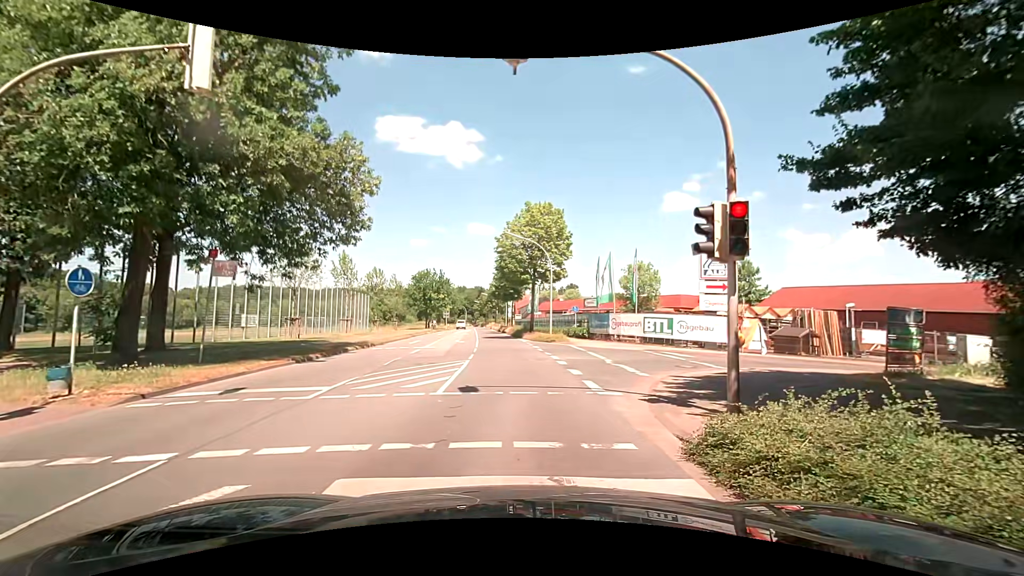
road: secondary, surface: asphalt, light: Day
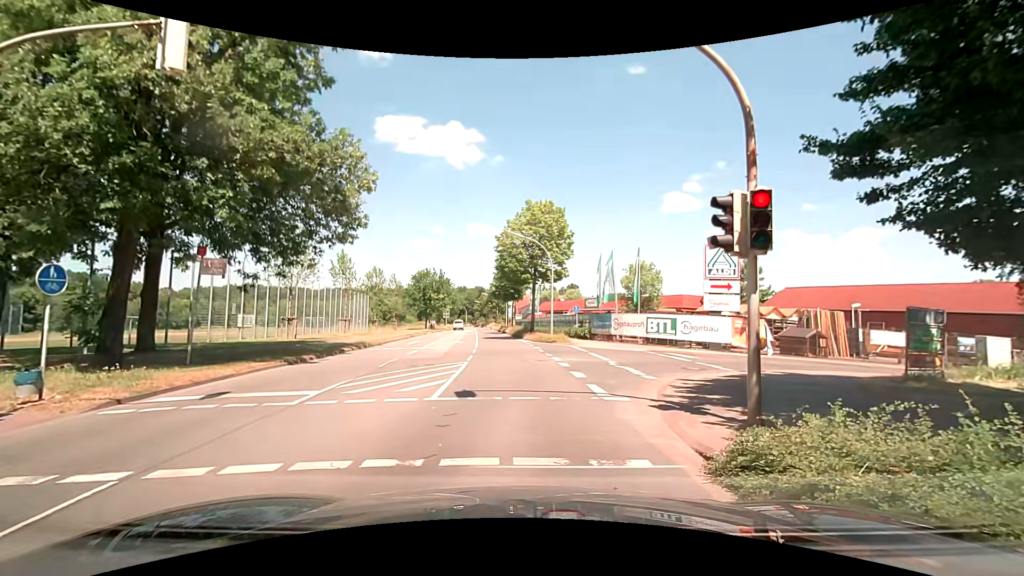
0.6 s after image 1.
(0.0, +0.6) m; 0°
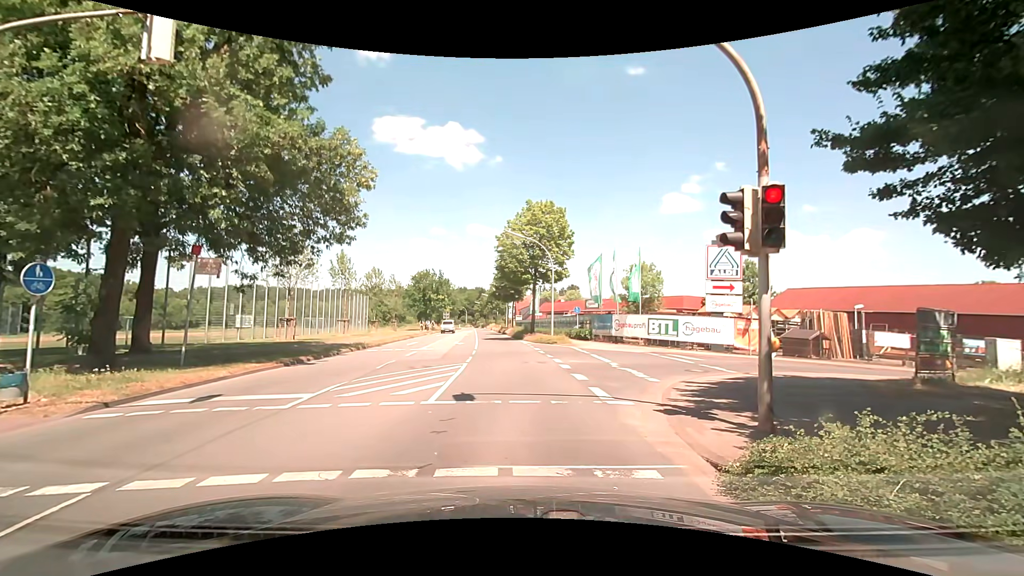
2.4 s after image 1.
(0.0, +0.3) m; 0°
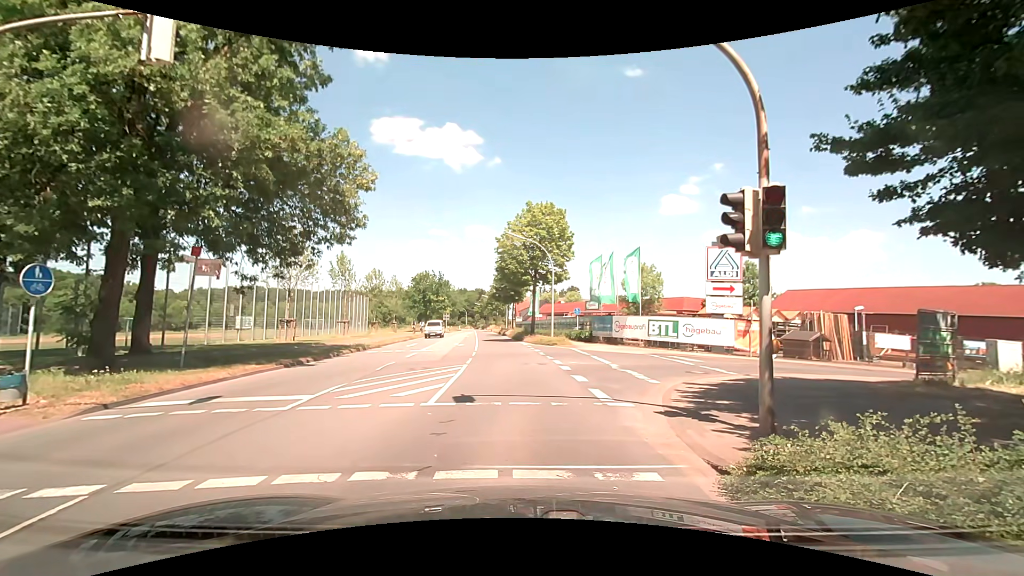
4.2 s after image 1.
(0.0, 0.0) m; 0°
